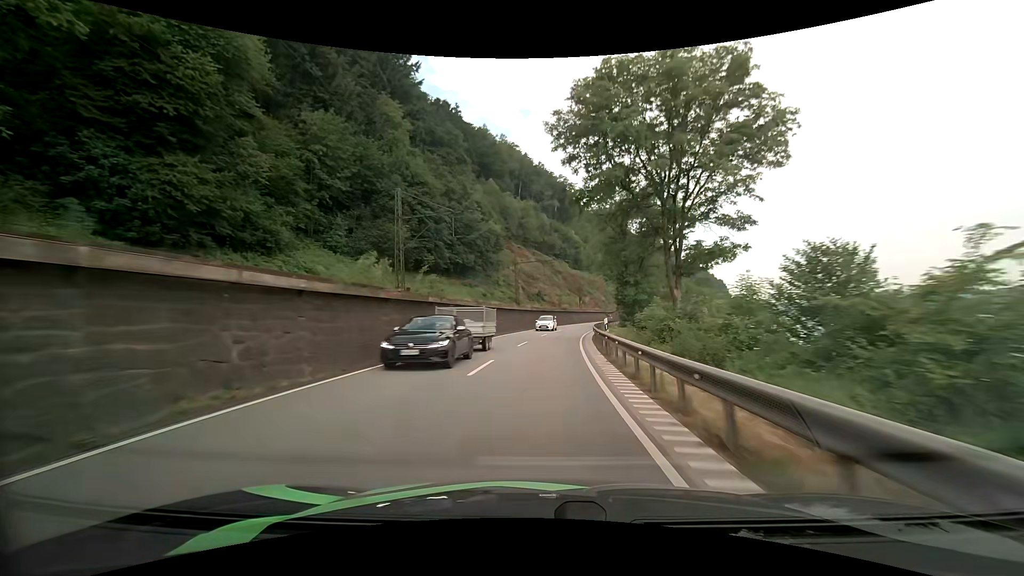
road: primary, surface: asphalt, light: Day
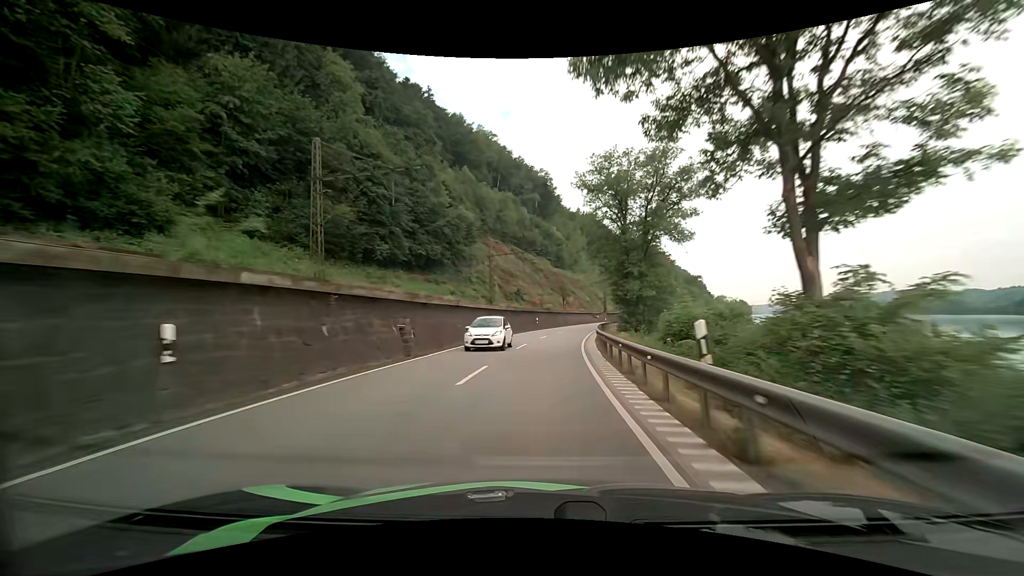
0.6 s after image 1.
(+0.3, +13.2) m; +2°
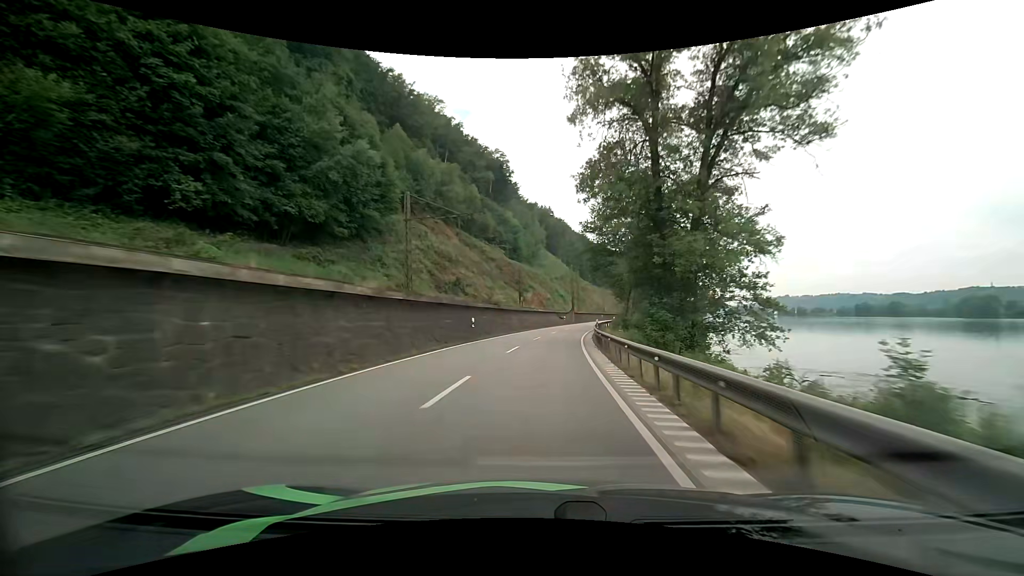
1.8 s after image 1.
(+1.1, +26.5) m; +6°
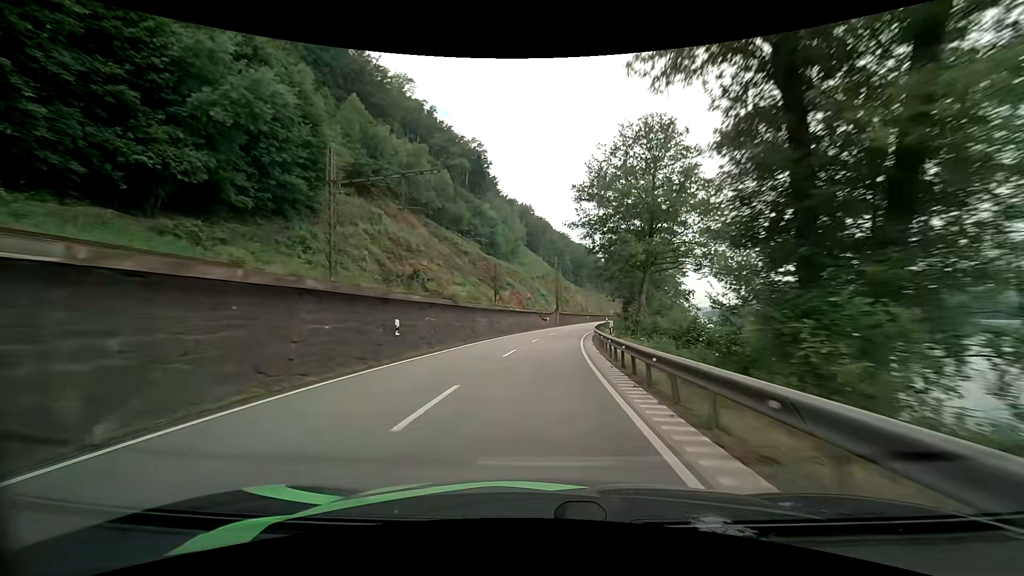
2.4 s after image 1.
(+0.2, +13.4) m; +2°
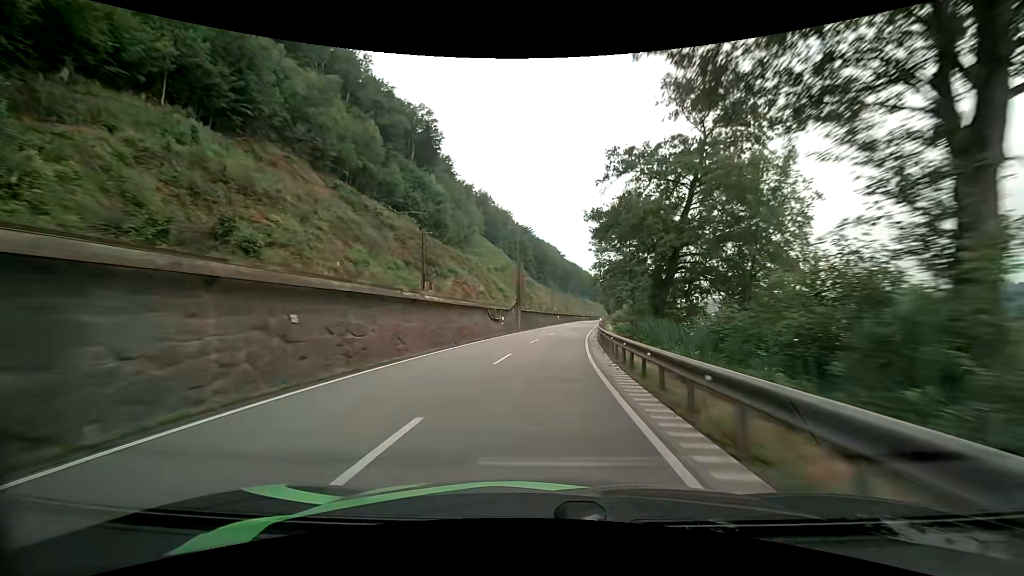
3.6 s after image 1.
(+1.0, +27.2) m; +5°
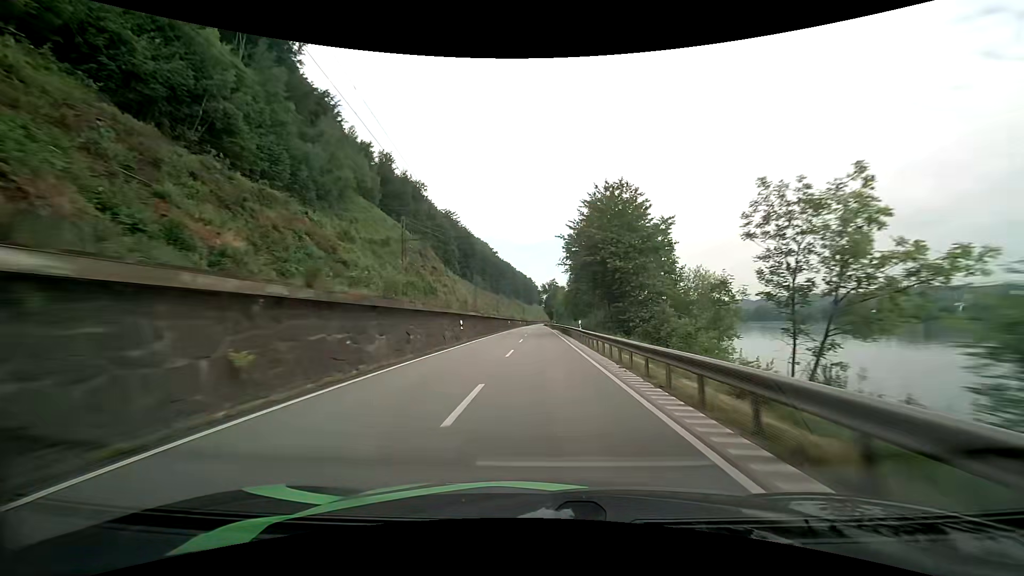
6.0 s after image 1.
(+3.9, +55.8) m; +7°
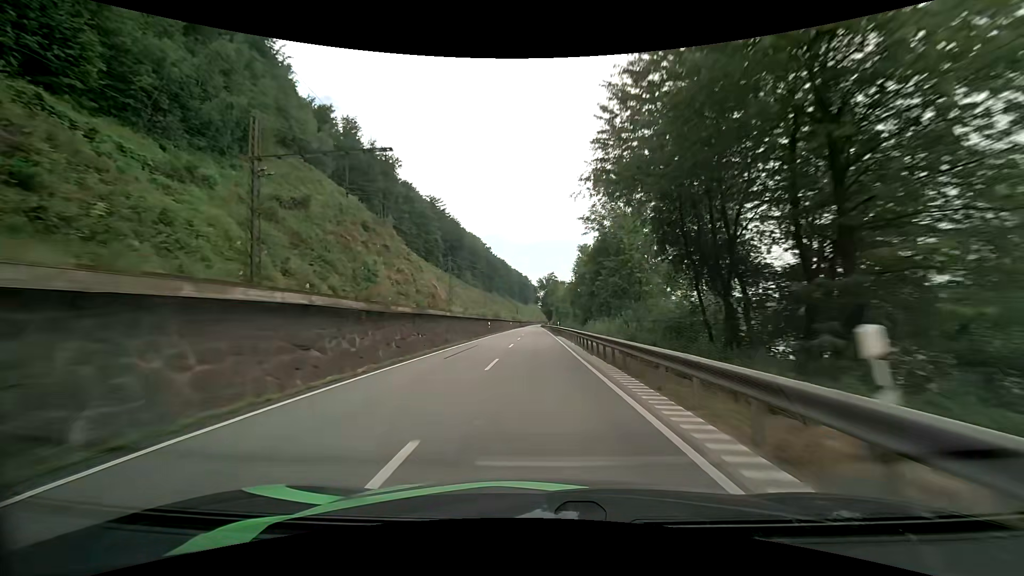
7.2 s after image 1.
(+0.4, +28.7) m; +1°
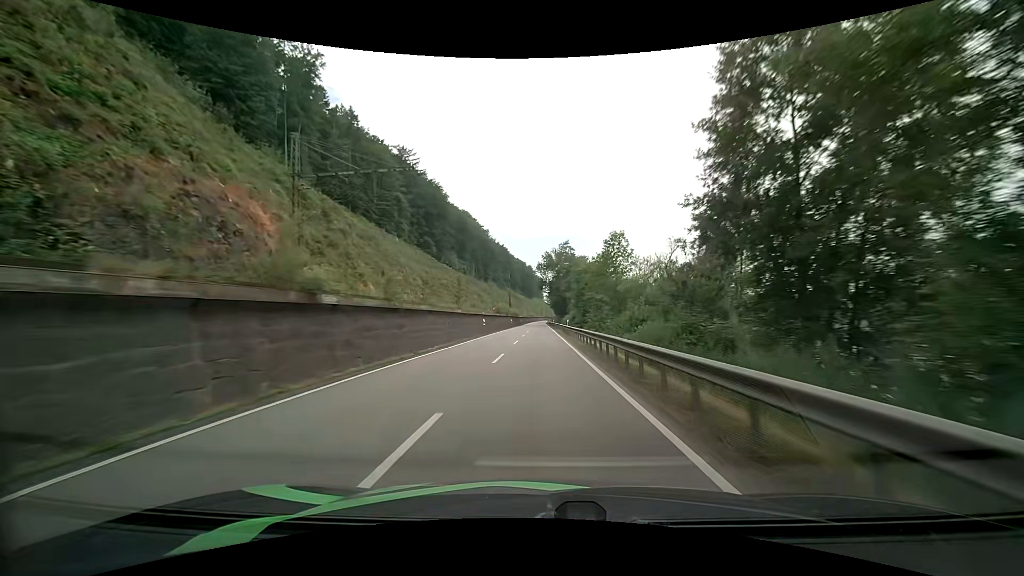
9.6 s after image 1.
(-0.3, +58.2) m; 0°
(0, +10) (0, +20) (0, +30) (0, +40) (0, +50) (0, +60) (0, +70) (0, +80) (0, +90) (0, +100) m
